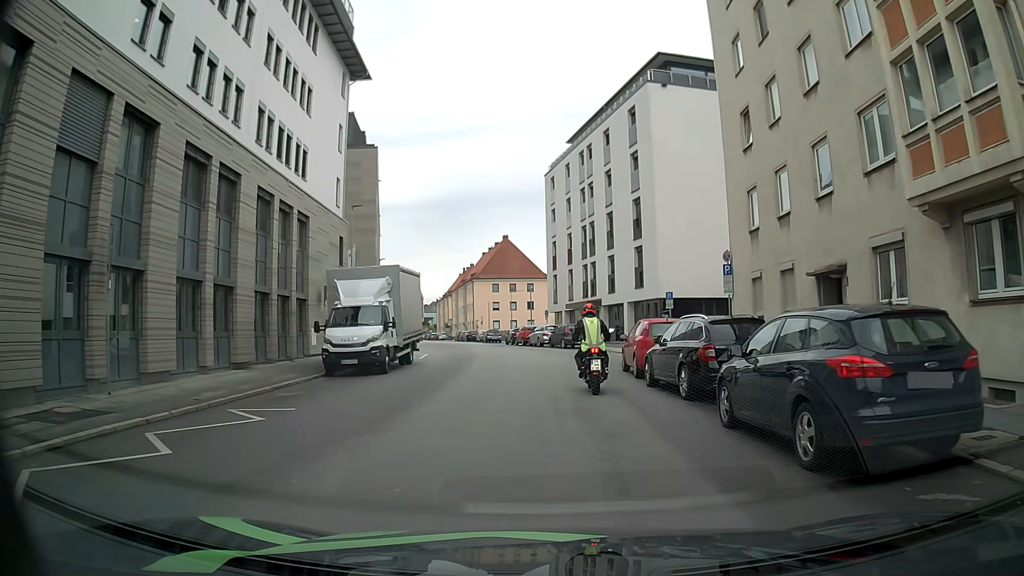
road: tertiary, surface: asphalt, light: Day
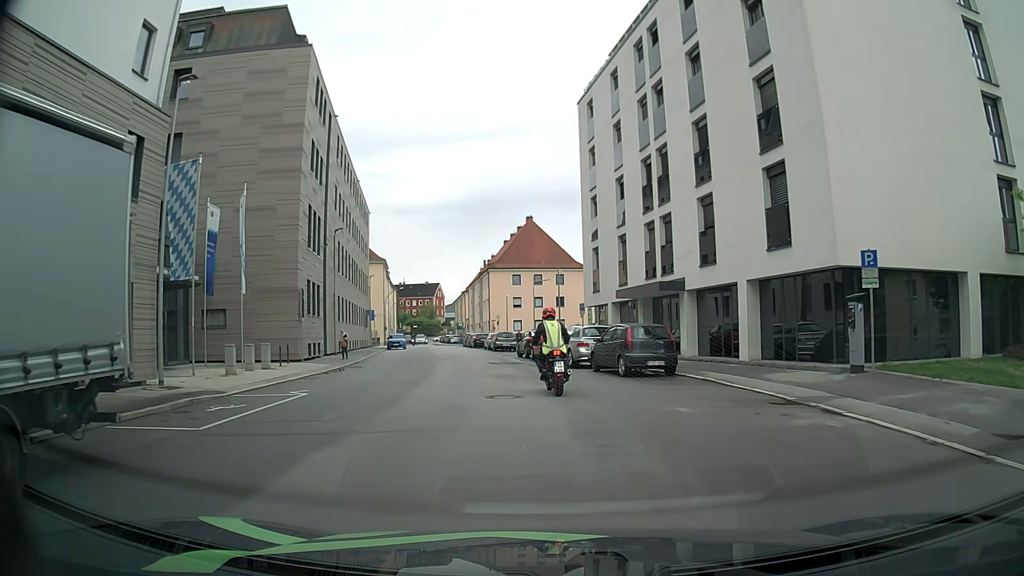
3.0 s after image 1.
(0.0, +21.6) m; -1°
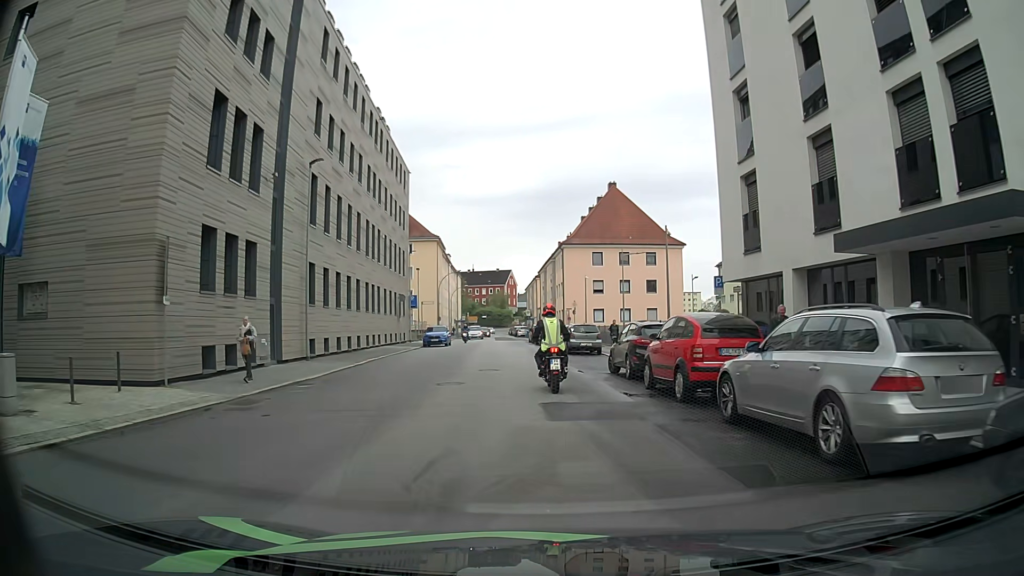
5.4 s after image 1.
(-1.2, +17.4) m; -9°
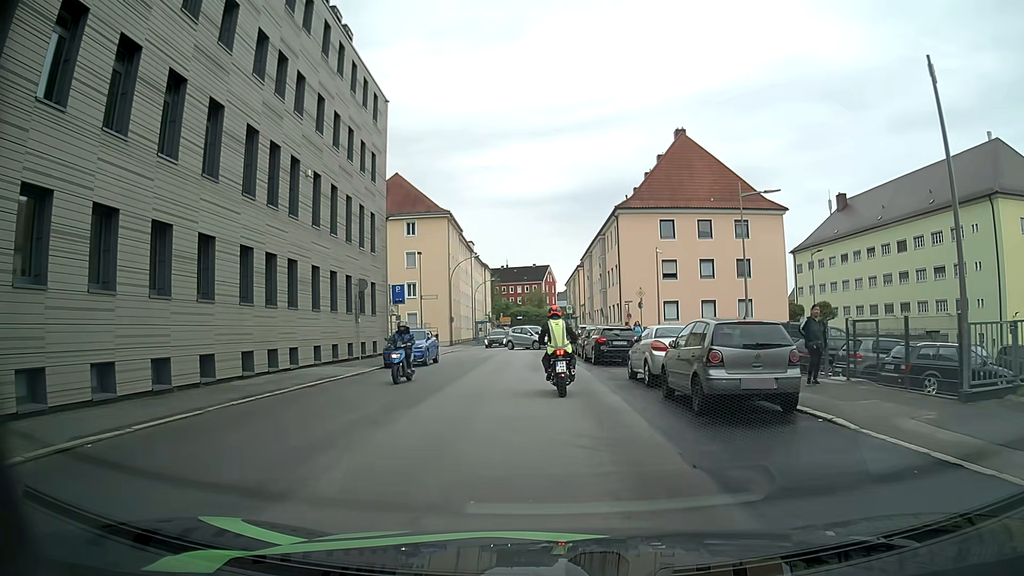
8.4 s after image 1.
(0.0, +21.7) m; -2°
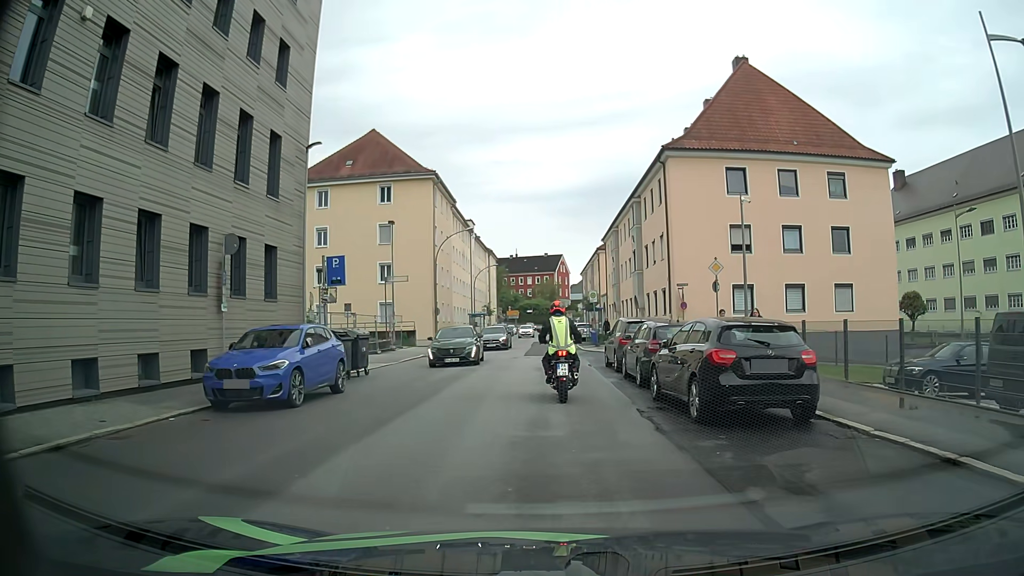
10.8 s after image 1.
(0.0, +15.7) m; -1°
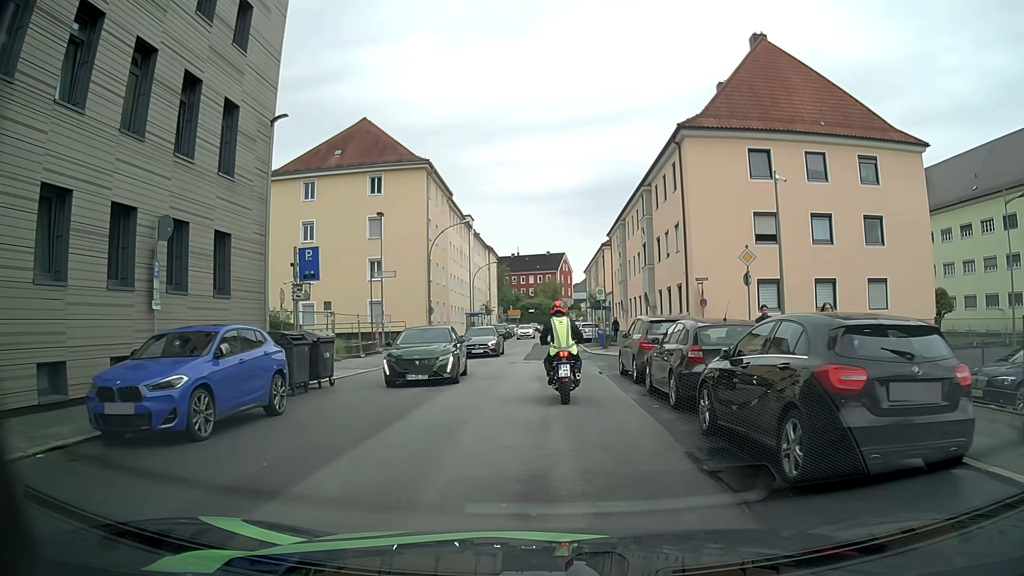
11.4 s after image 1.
(0.0, +3.7) m; +1°
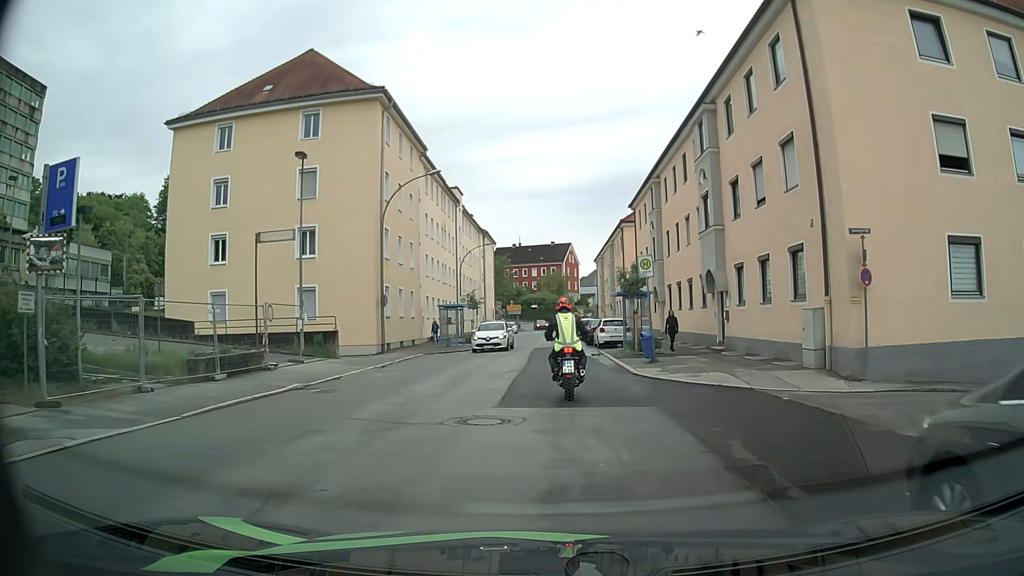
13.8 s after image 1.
(-0.3, +15.2) m; -1°
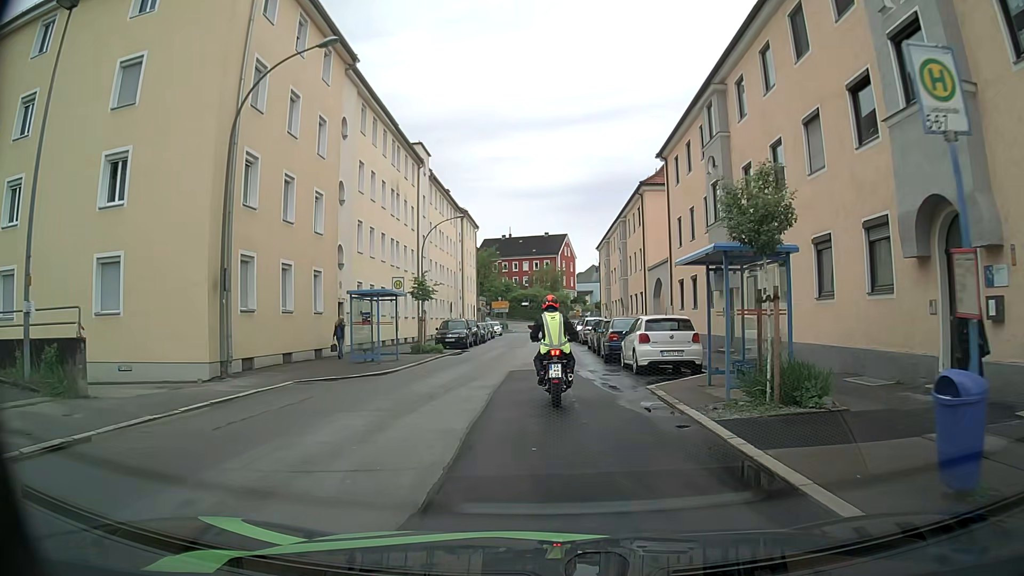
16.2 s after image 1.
(+0.1, +16.5) m; 0°
(0, +10) (0, +20) (0, +30) (0, +40) (0, +50) (+1, +60) (+1, +70) (+1, +80) (+1, +90) (+2, +100) m
